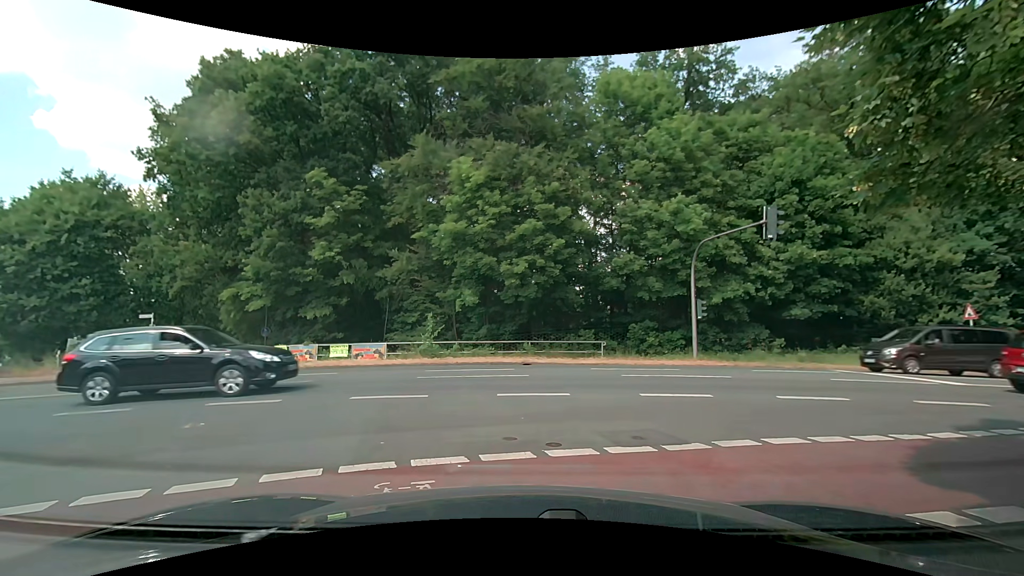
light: Day
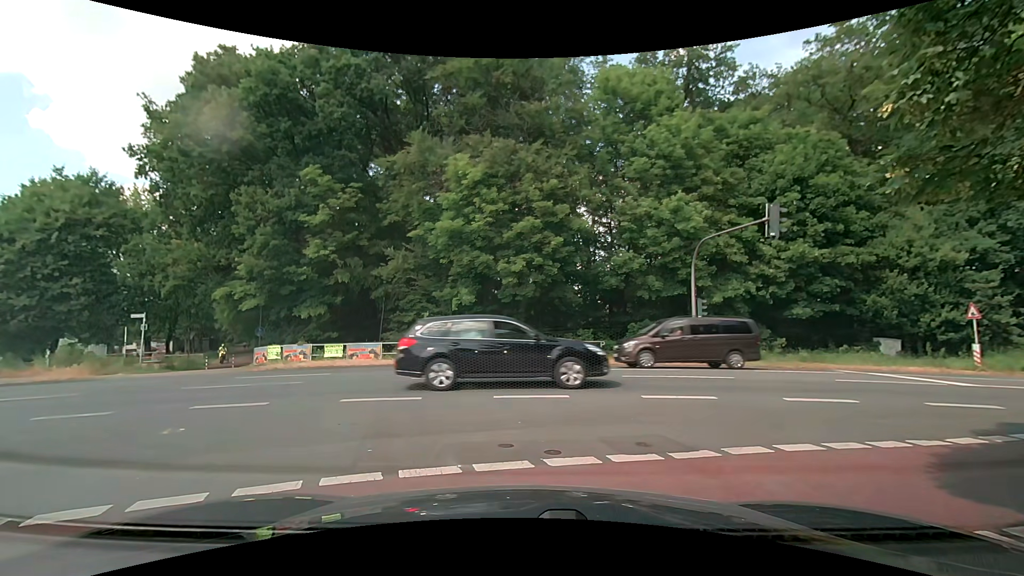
(0.0, +0.4) m; 0°
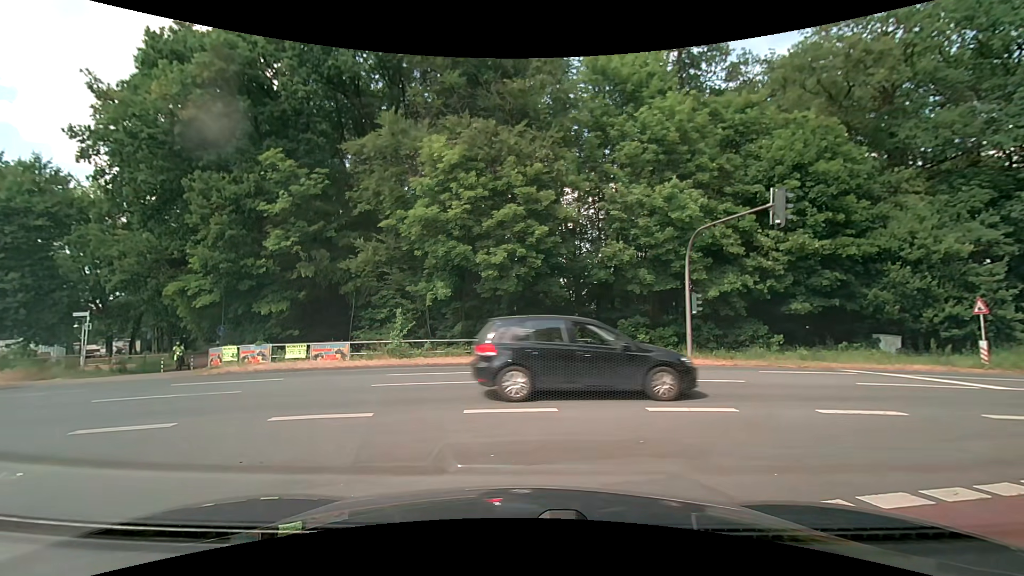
(0.0, +1.9) m; 0°
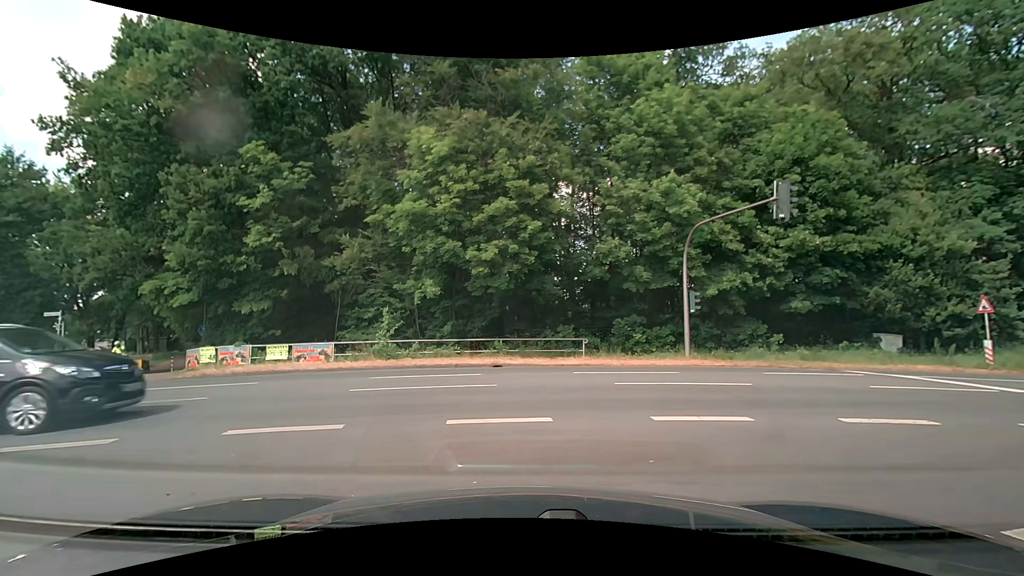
(0.0, +0.9) m; 0°
